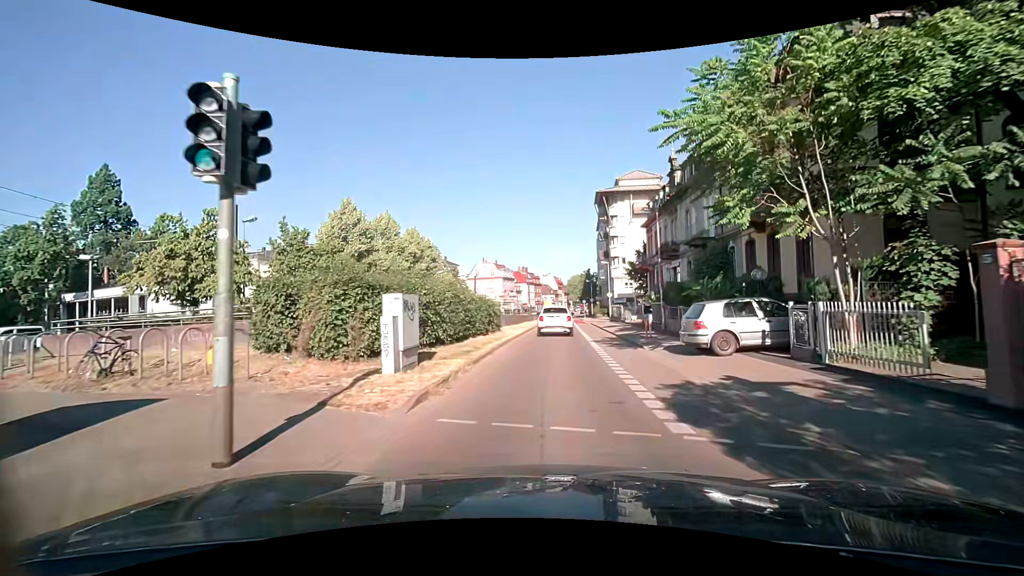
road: secondary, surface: asphalt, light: Day
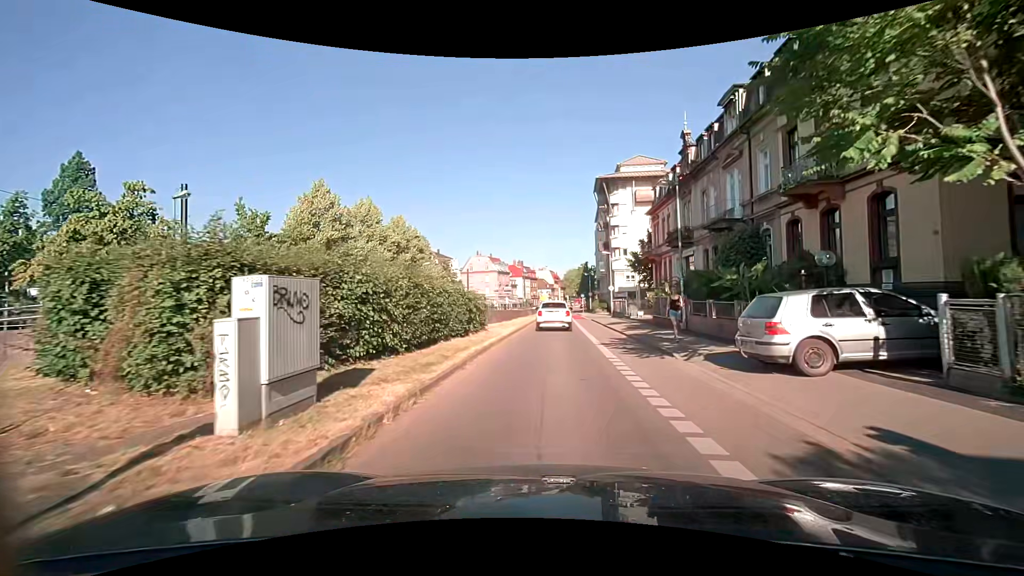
(0.0, +4.5) m; 0°
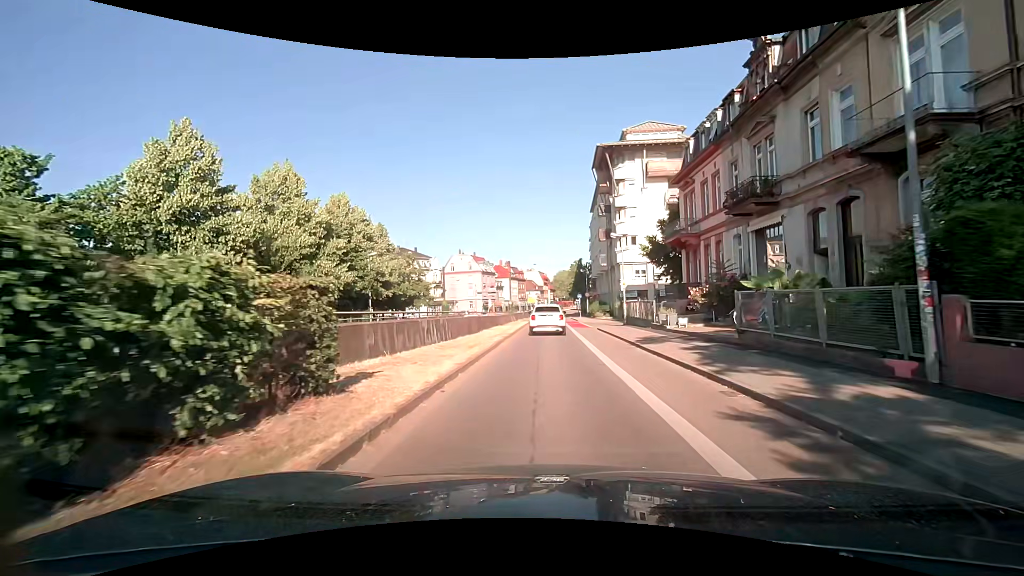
(+0.2, +13.6) m; +1°
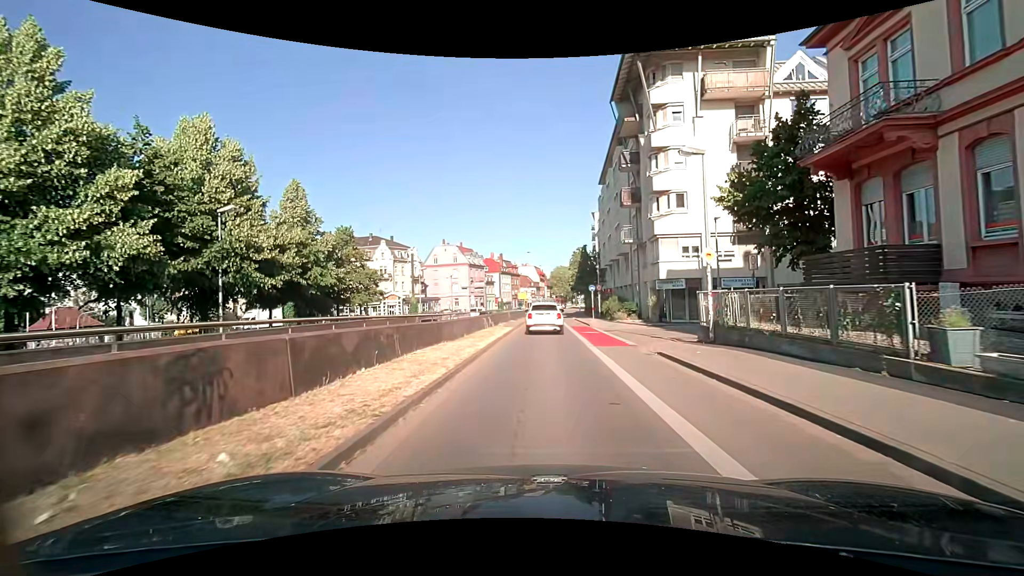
(+0.1, +18.1) m; 0°
